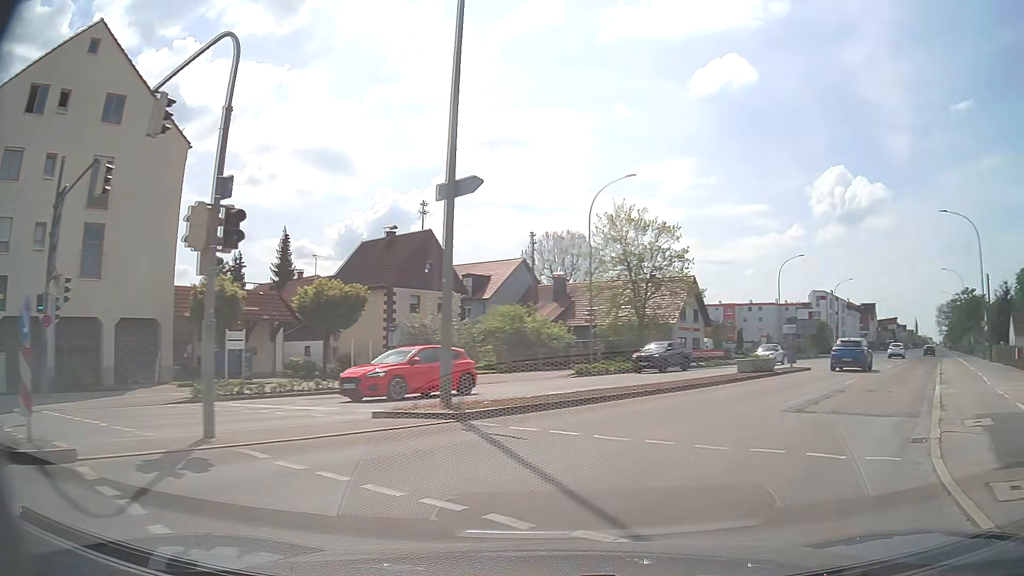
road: tertiary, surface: asphalt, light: Day
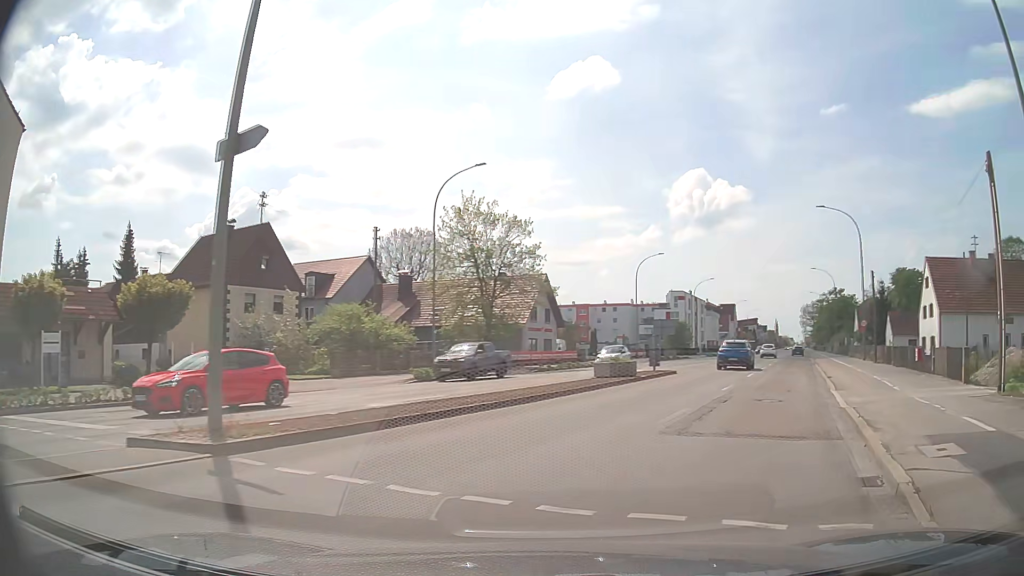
(+0.4, +3.2) m; +12°
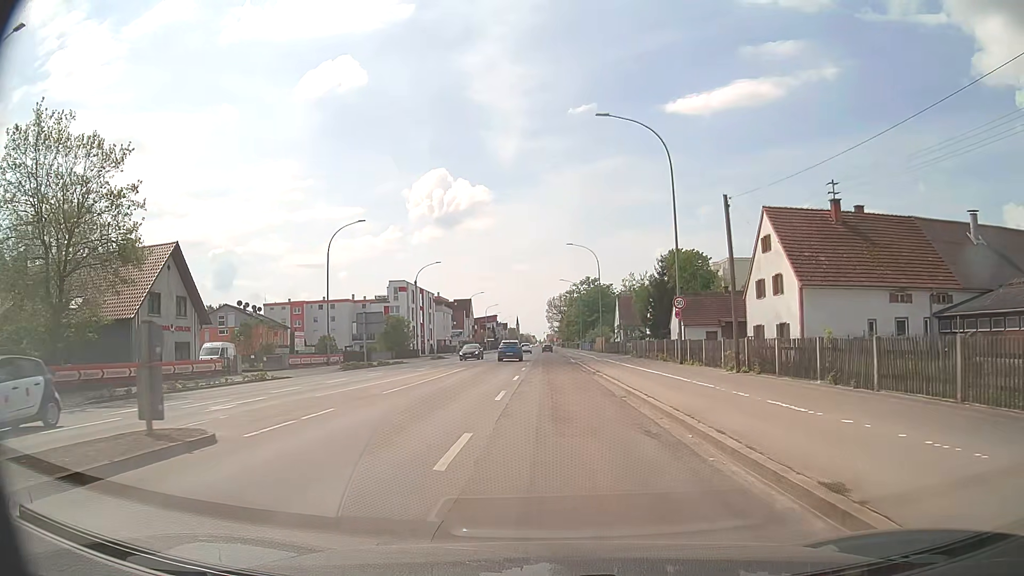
(+6.4, +21.5) m; +22°
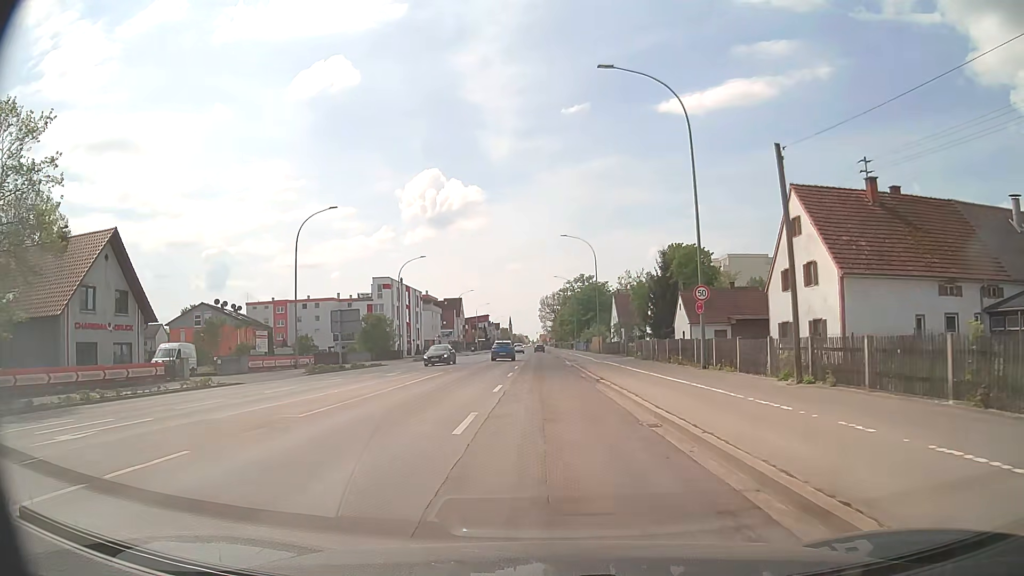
(0.0, +6.2) m; +1°
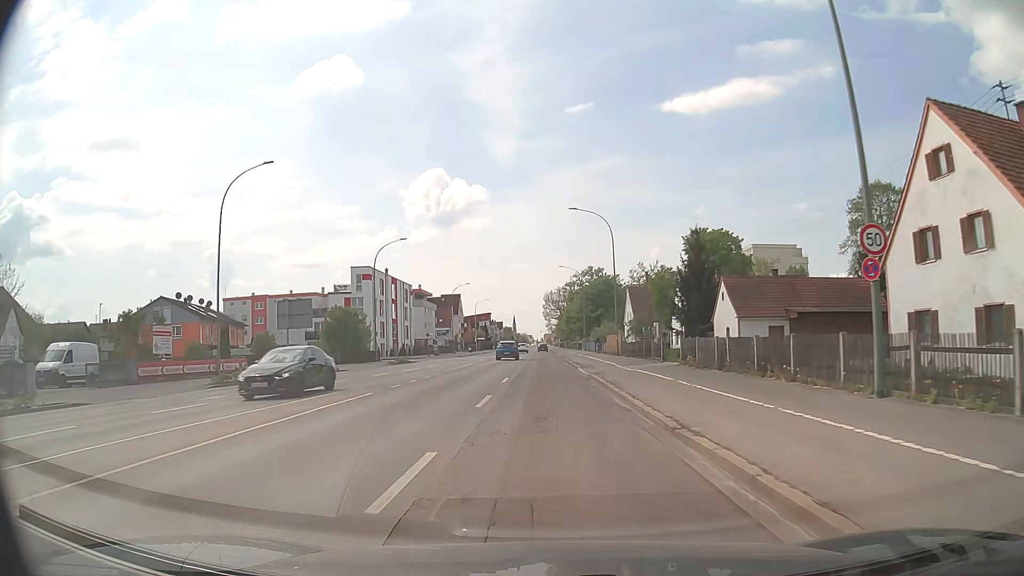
(0.0, +14.1) m; 0°
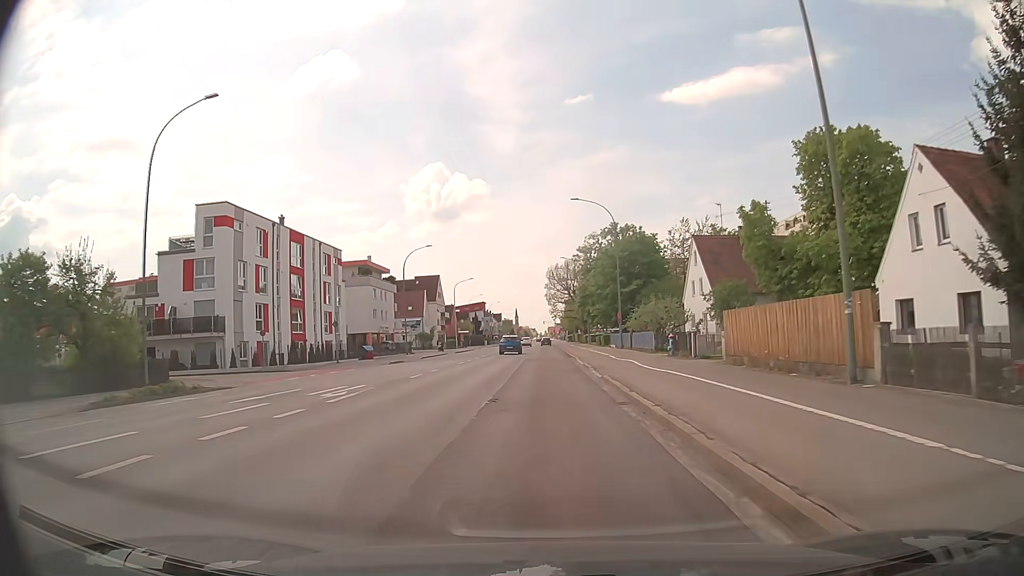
(-0.2, +42.4) m; 0°
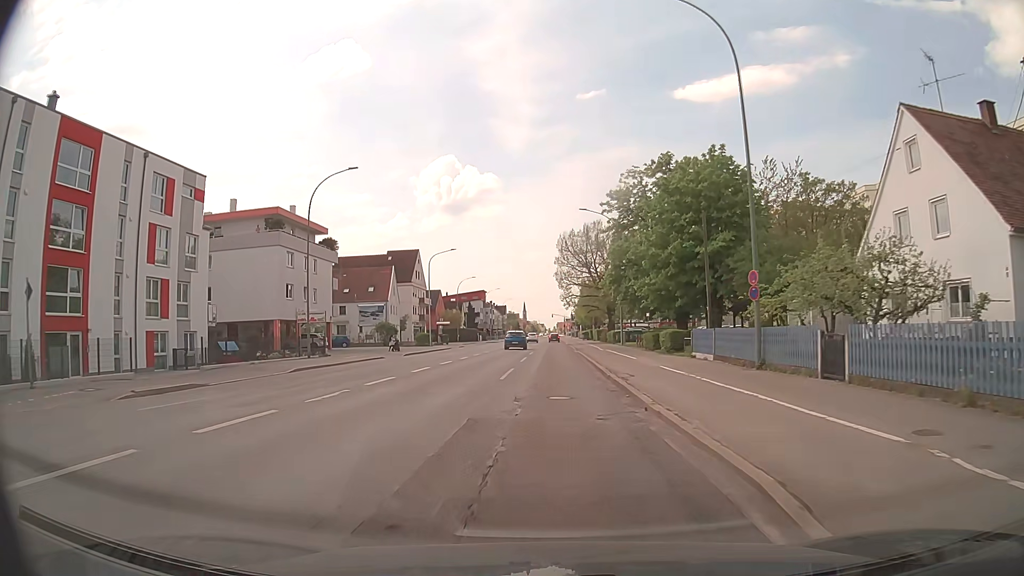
(-0.1, +33.6) m; -1°
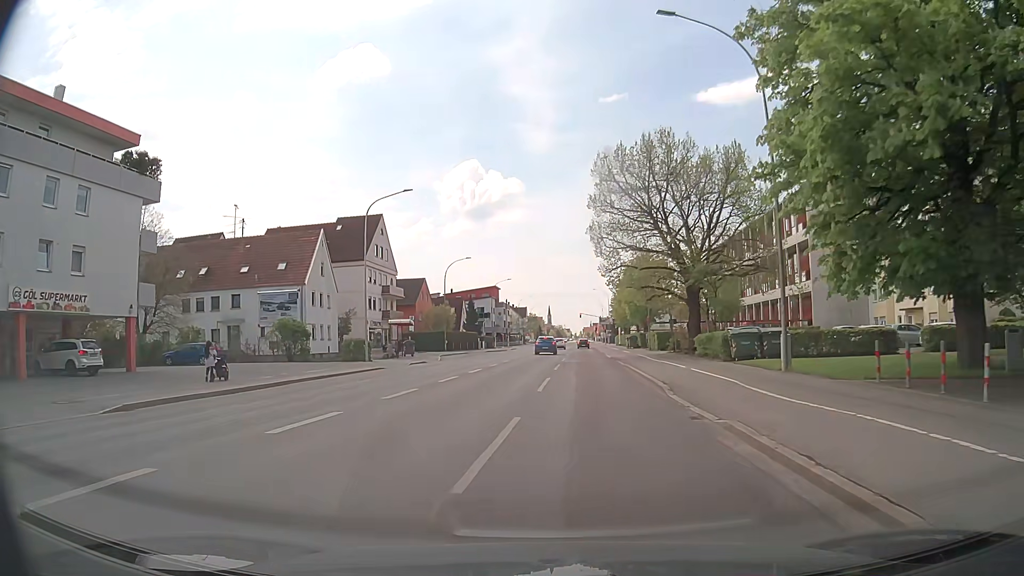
(0.0, +38.2) m; -2°
(0, +10) (0, +20) (0, +30) (0, +40) (0, +50) (0, +60) (+1, +70) (+1, +80) (+1, +90) (+2, +100) m
